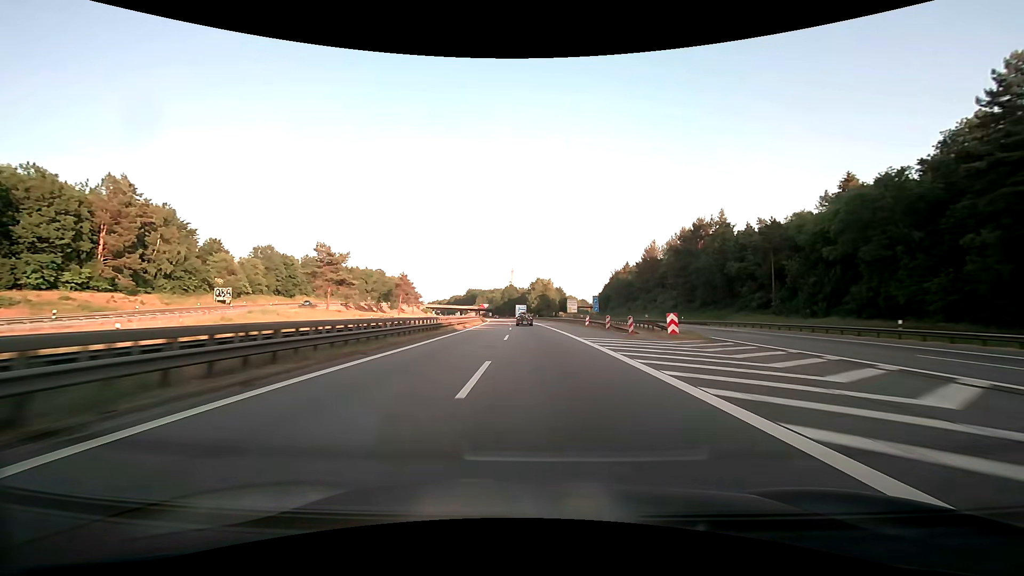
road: motorway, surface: asphalt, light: Day
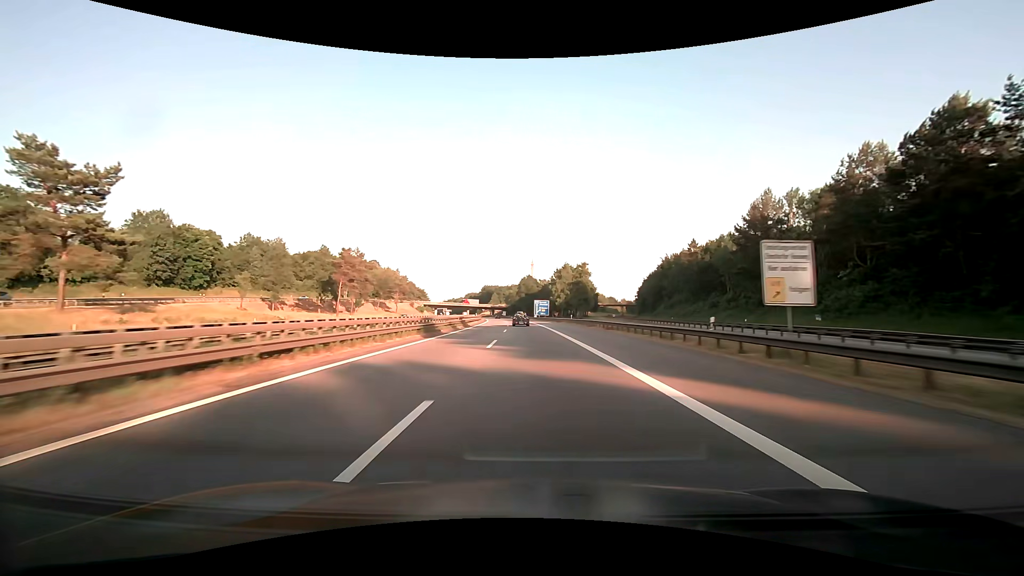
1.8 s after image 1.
(-1.2, +60.5) m; -2°
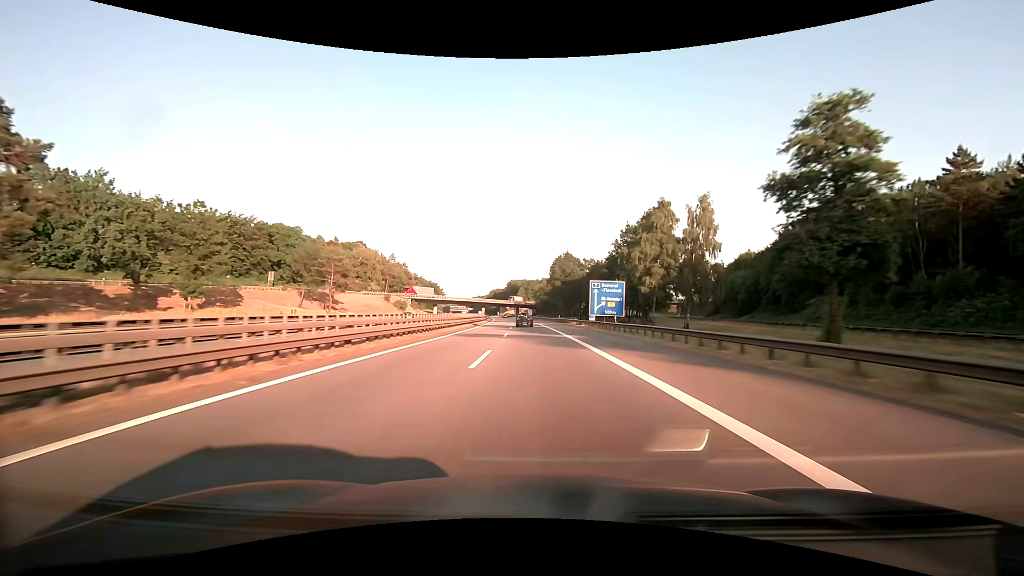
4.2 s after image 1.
(-2.7, +79.5) m; -4°
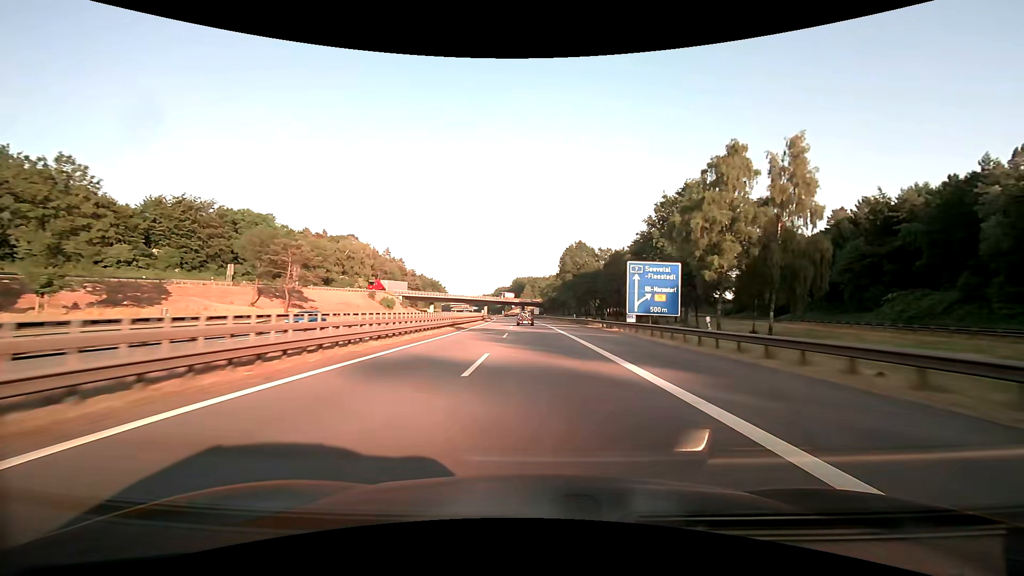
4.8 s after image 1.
(-0.1, +19.7) m; -1°
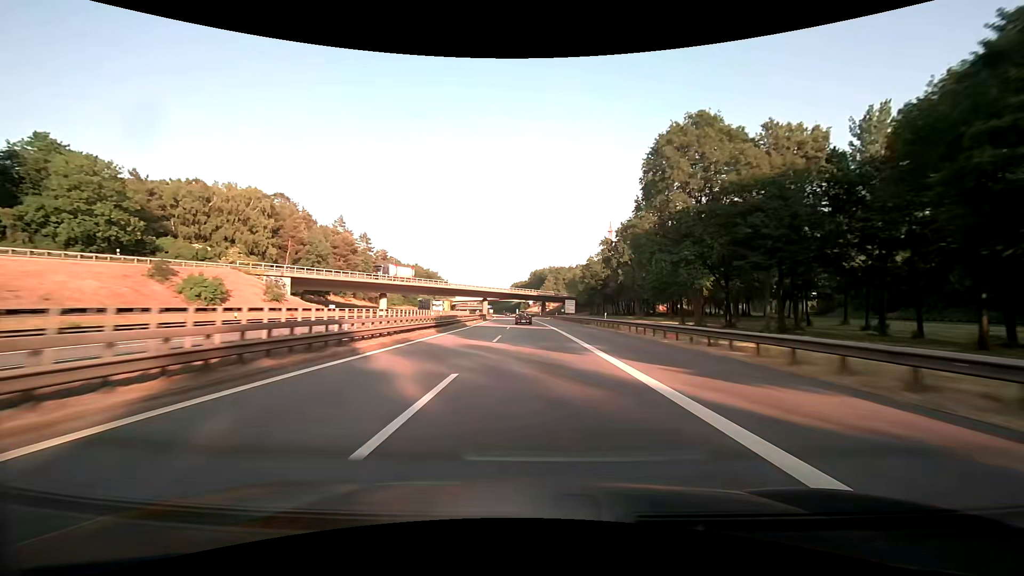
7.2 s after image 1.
(-1.6, +78.1) m; -2°
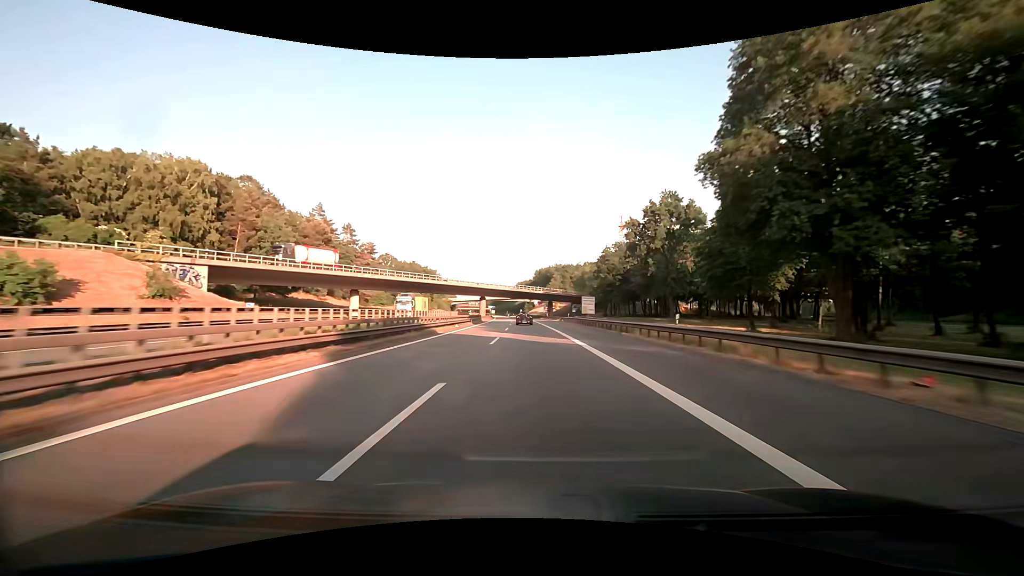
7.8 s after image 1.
(-0.1, +19.4) m; -1°
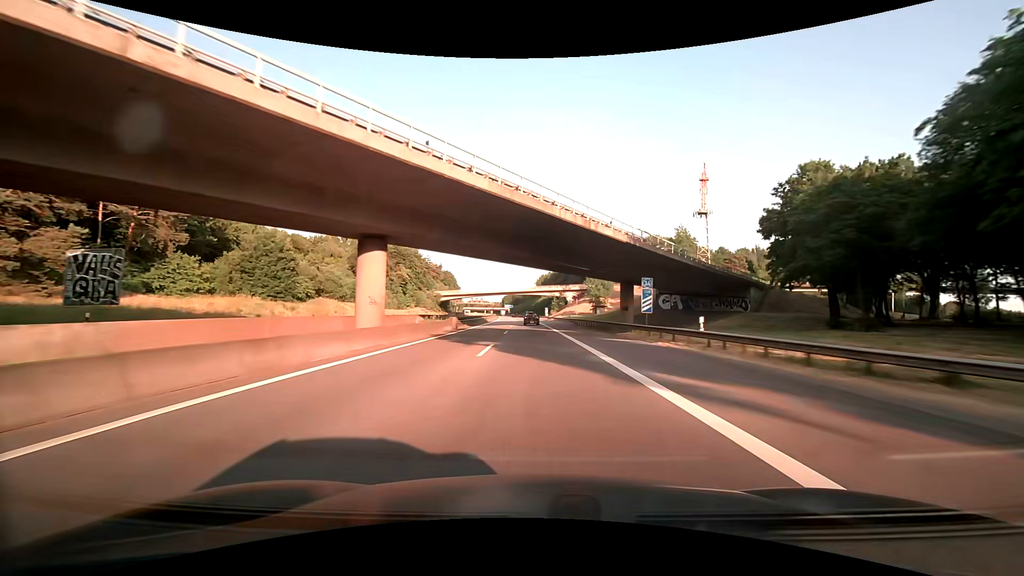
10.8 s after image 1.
(-2.5, +96.1) m; -3°
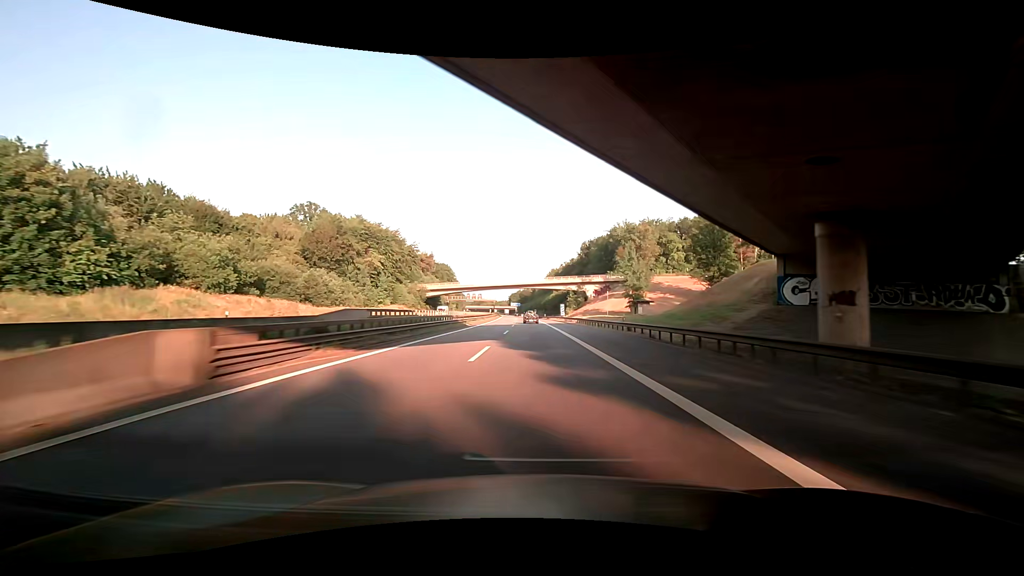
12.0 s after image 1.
(-0.2, +38.1) m; -1°
(0, +10) (0, +20) (-1, +30) (-1, +40) (-1, +50) (-1, +60) (-1, +70) (-2, +80) (-2, +90) (-2, +100) m
